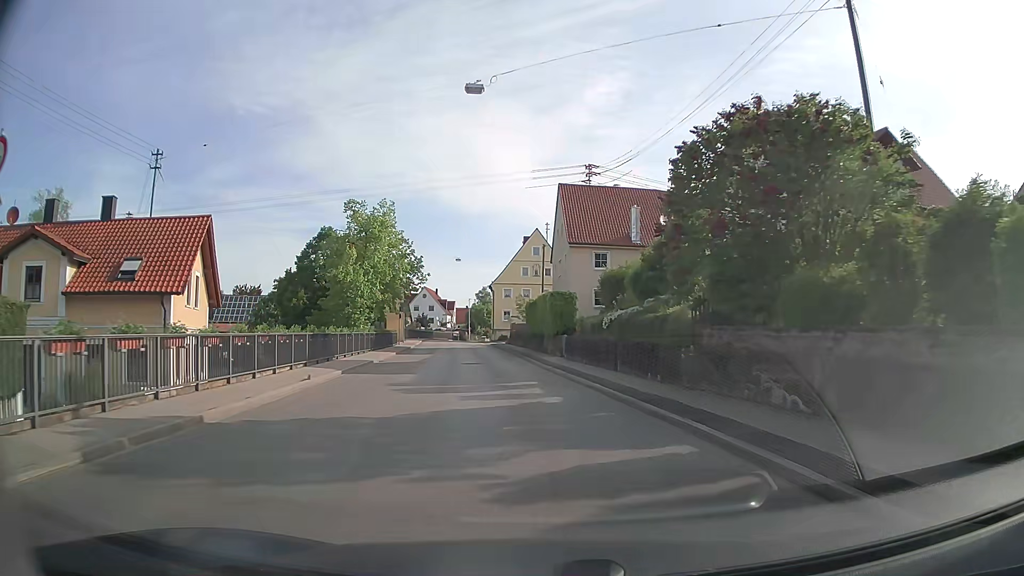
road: secondary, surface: asphalt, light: Day
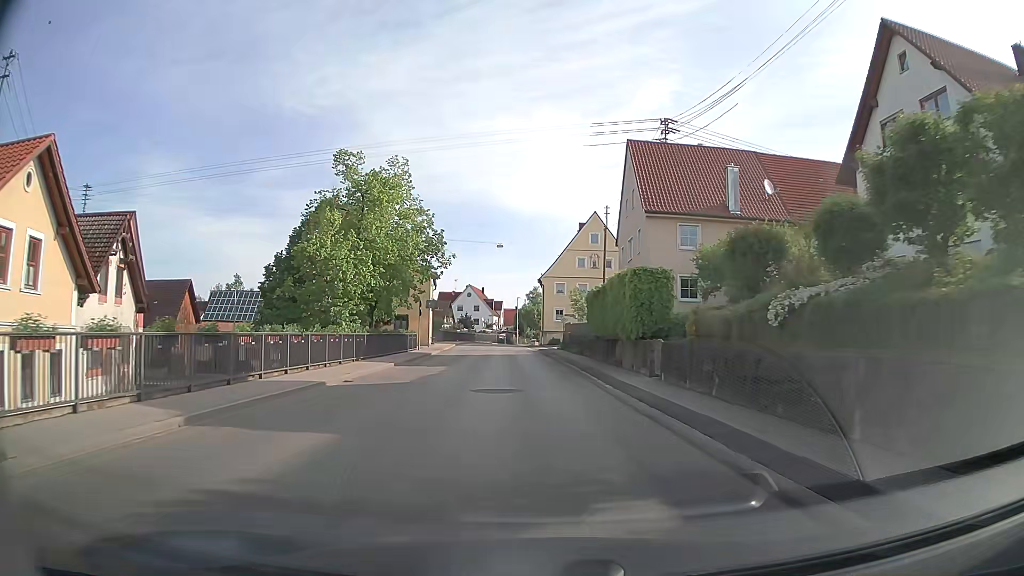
(-0.7, +13.3) m; -5°
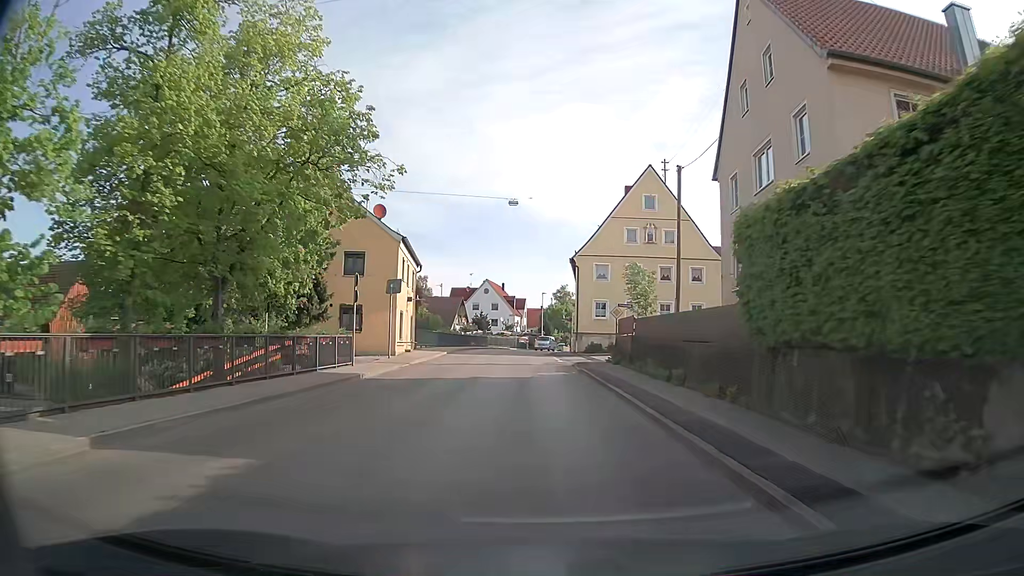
(-0.5, +20.7) m; -3°
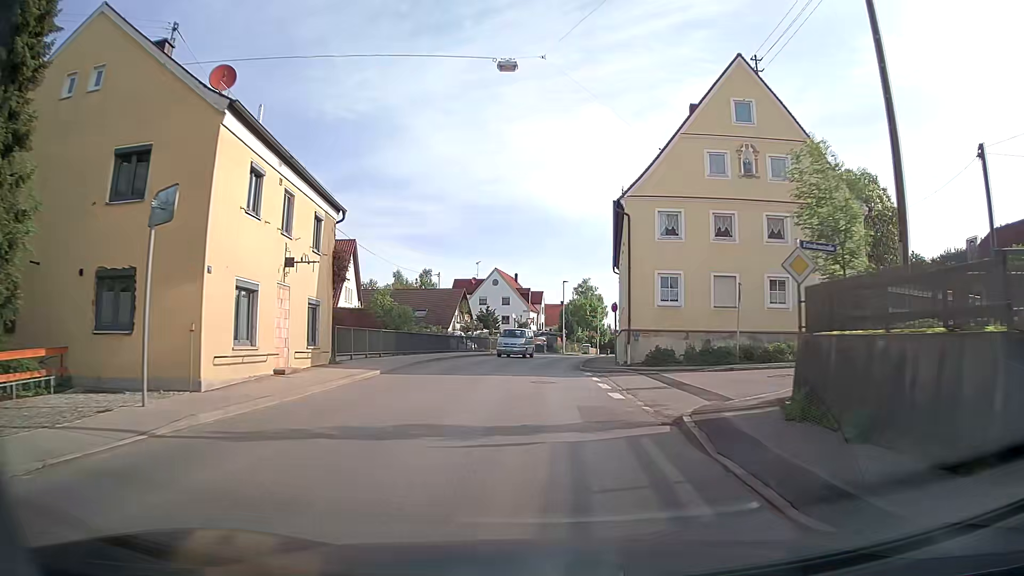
(-0.1, +20.6) m; -1°
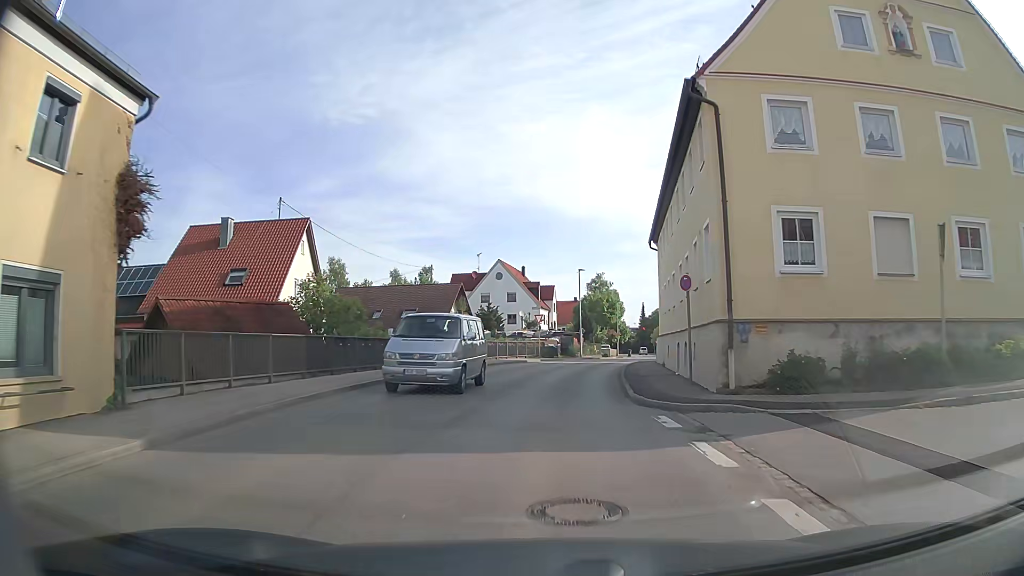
(-0.2, +13.5) m; -1°
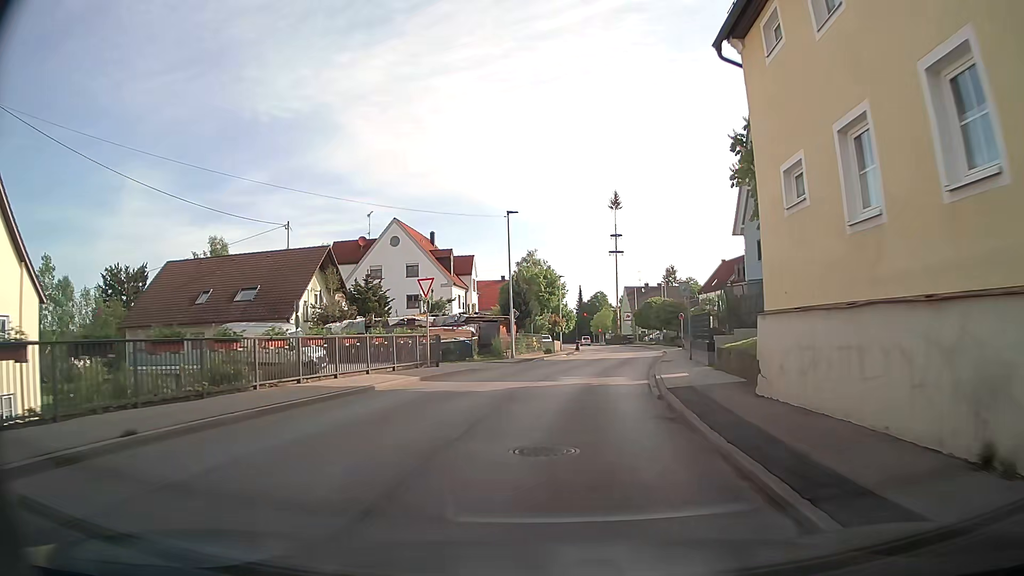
(+1.0, +26.0) m; +5°
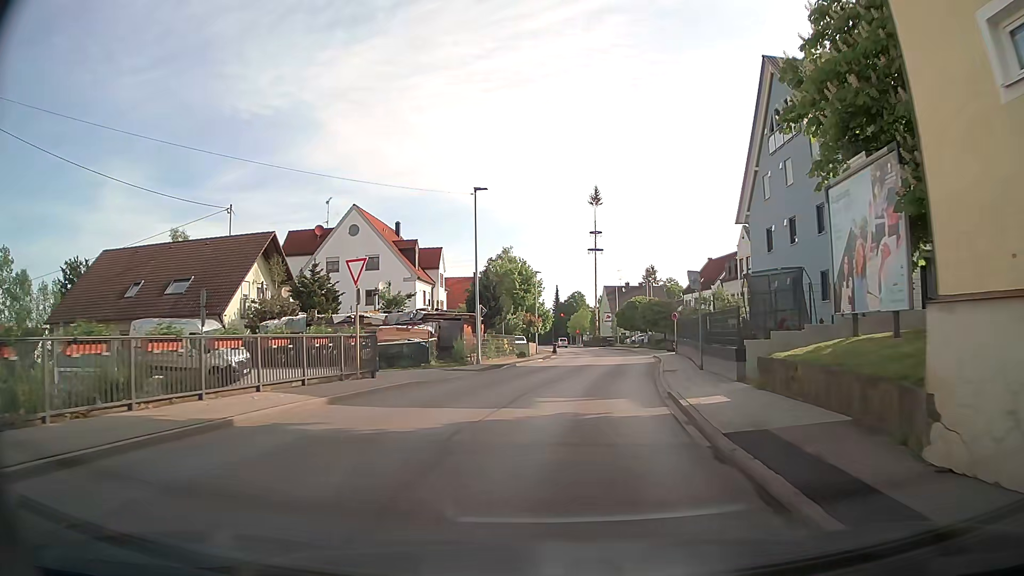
(+0.2, +6.4) m; +3°
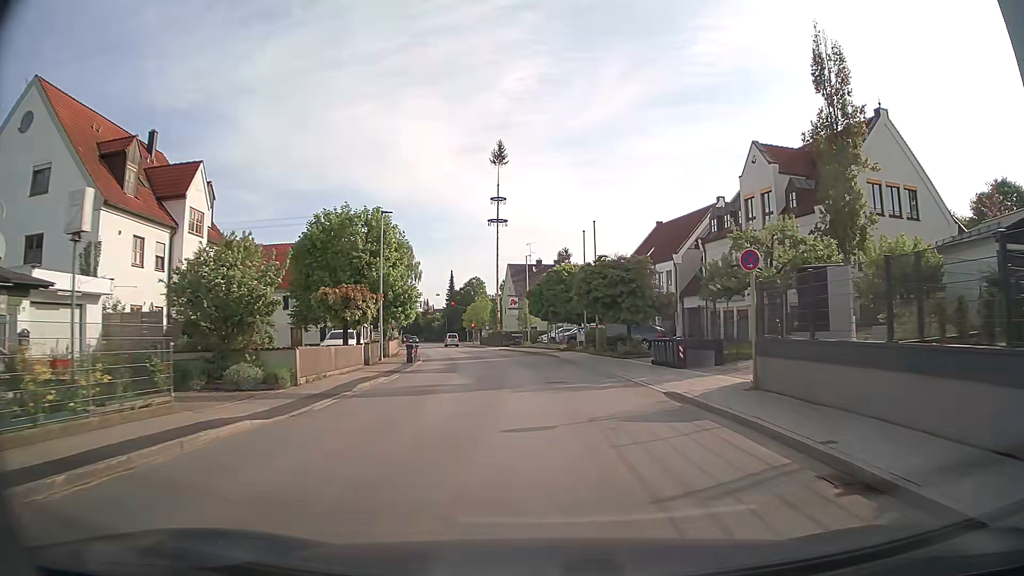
(+2.4, +31.7) m; +9°
